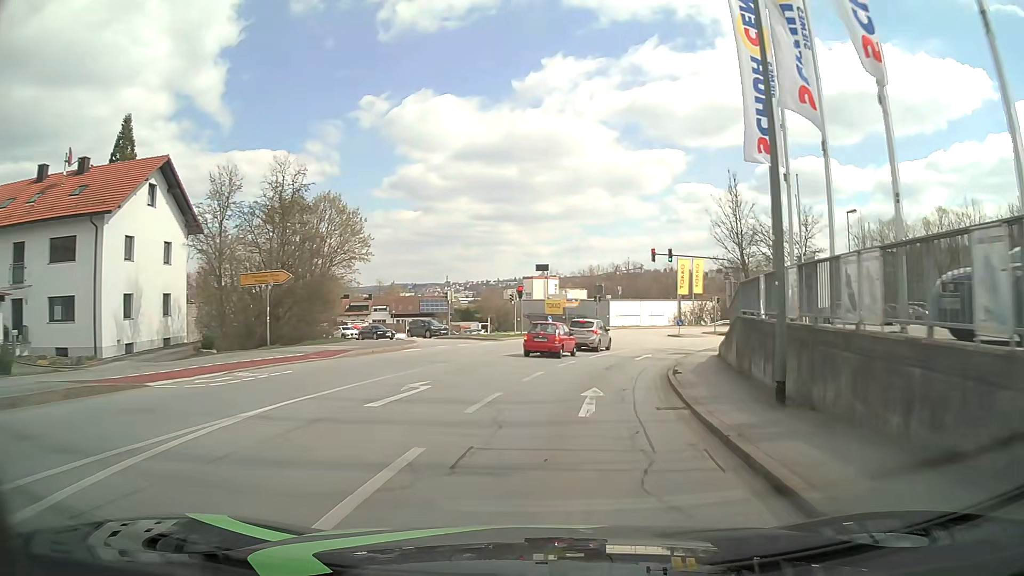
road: tertiary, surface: asphalt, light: Day
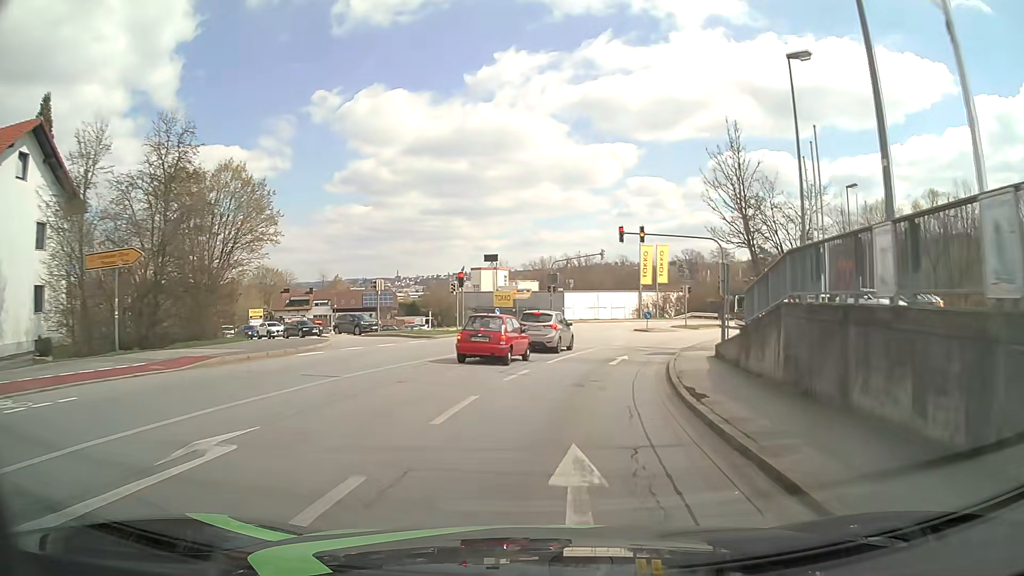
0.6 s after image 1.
(+0.3, +7.6) m; +5°
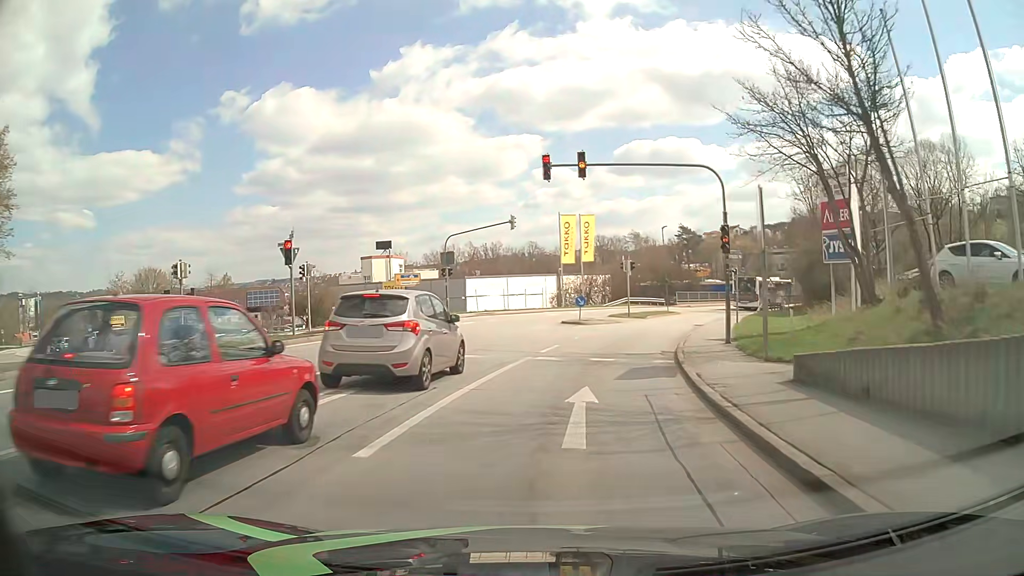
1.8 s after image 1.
(+1.0, +14.6) m; +8°
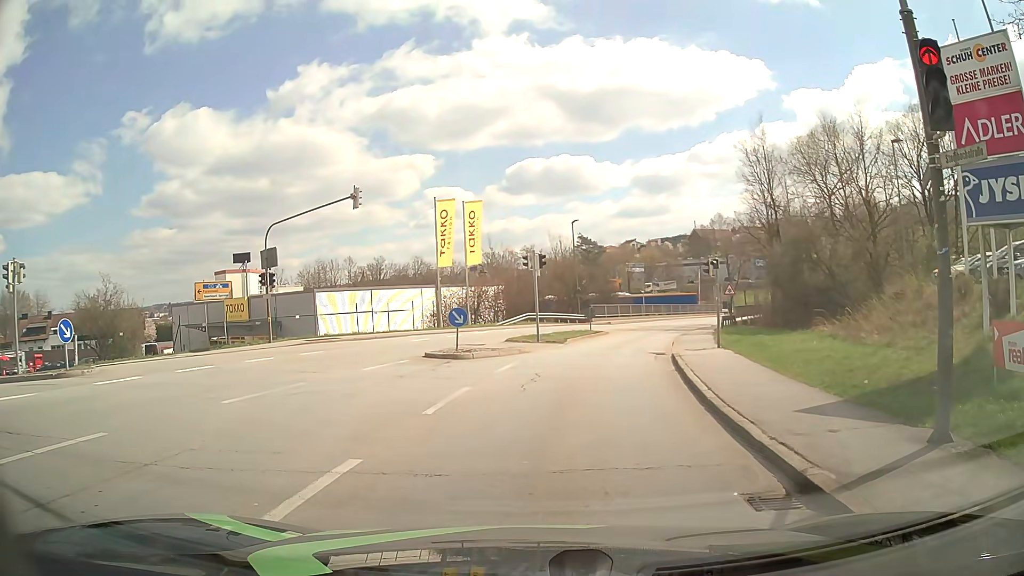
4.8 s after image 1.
(+1.1, +14.3) m; +10°
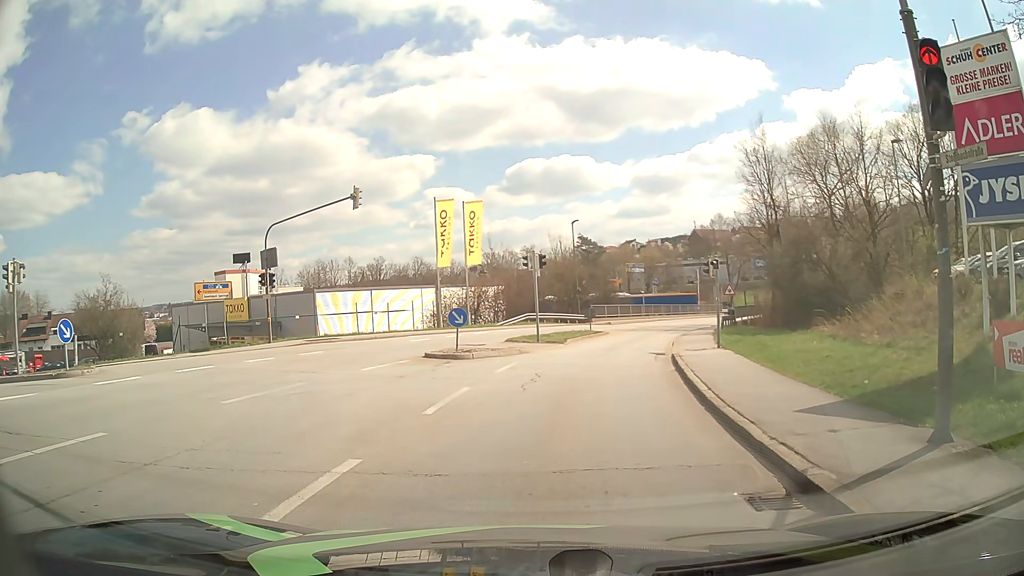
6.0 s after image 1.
(0.0, +0.1) m; 0°
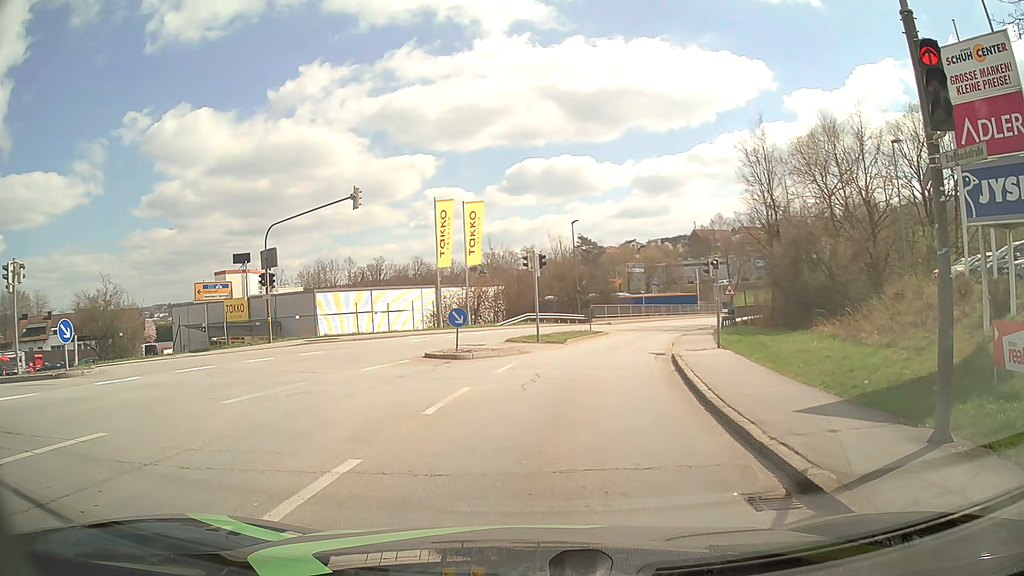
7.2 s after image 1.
(0.0, 0.0) m; 0°
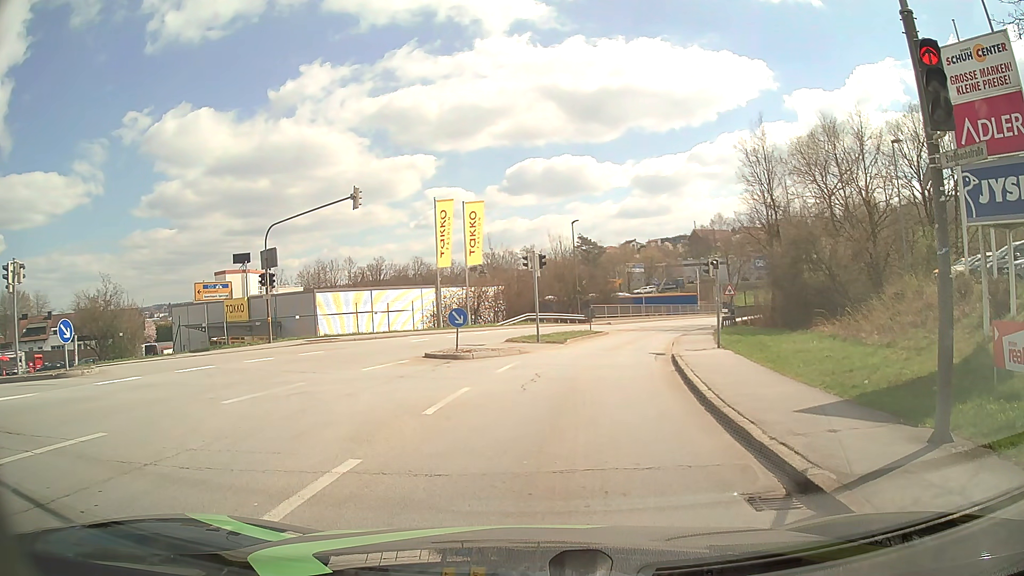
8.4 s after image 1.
(0.0, 0.0) m; 0°
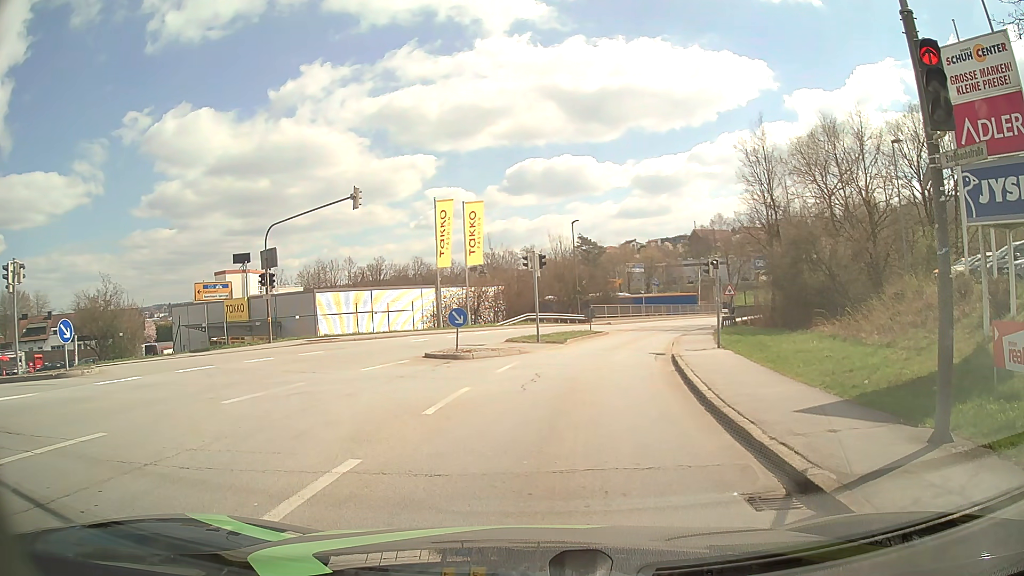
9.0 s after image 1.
(0.0, 0.0) m; 0°
